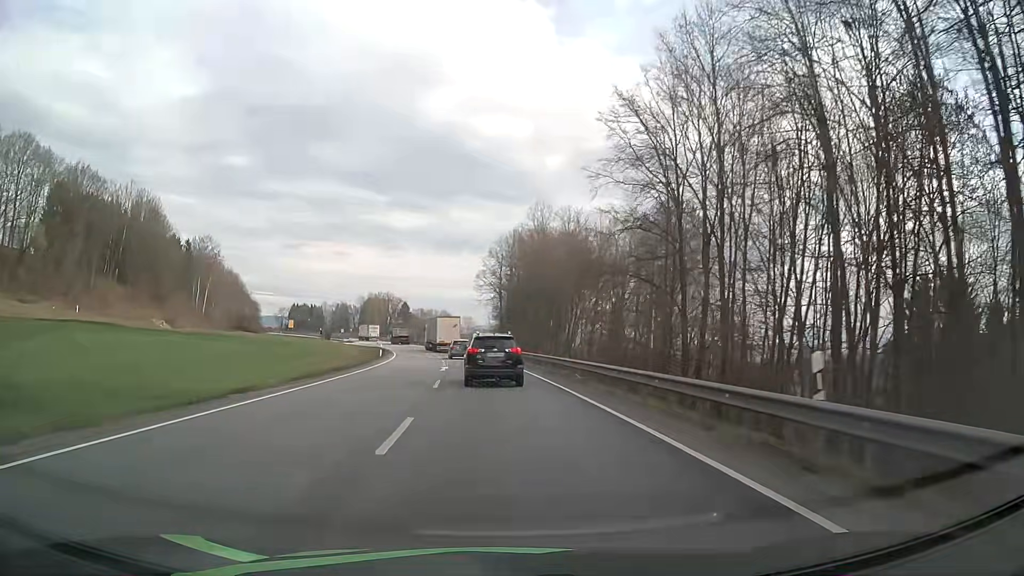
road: primary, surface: asphalt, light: Day
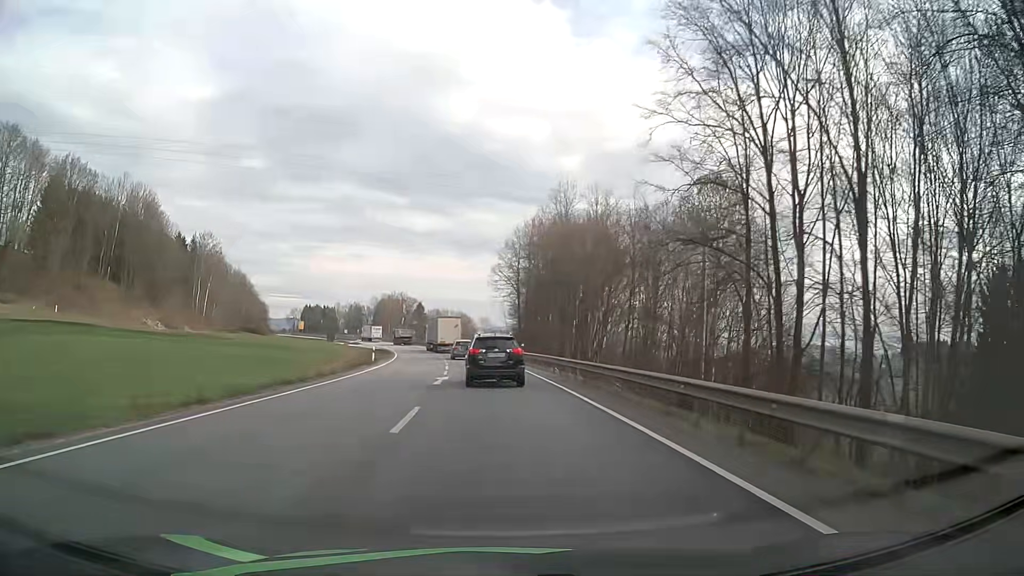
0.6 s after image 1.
(-0.1, +10.0) m; -2°
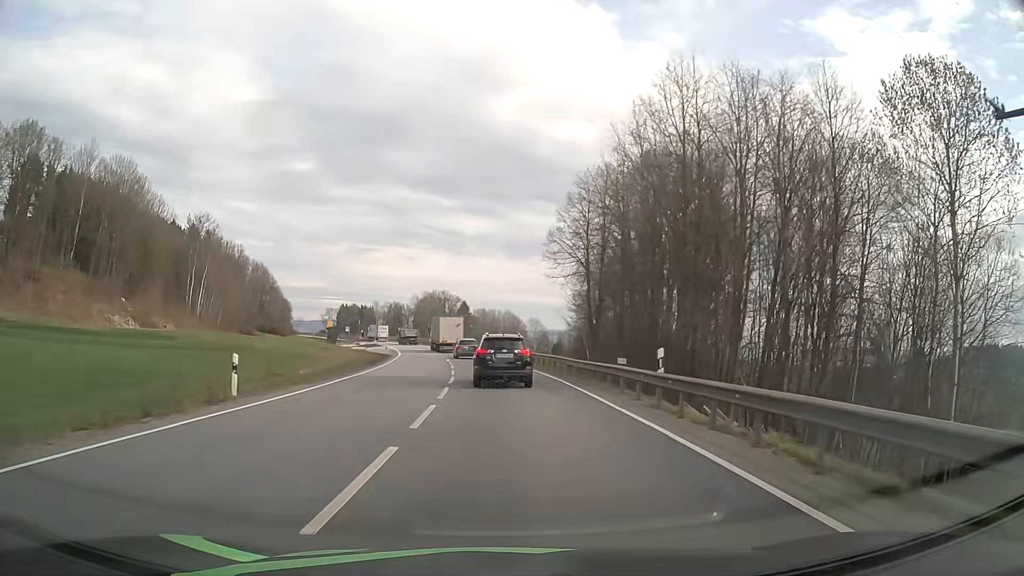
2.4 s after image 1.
(-1.2, +30.1) m; -4°
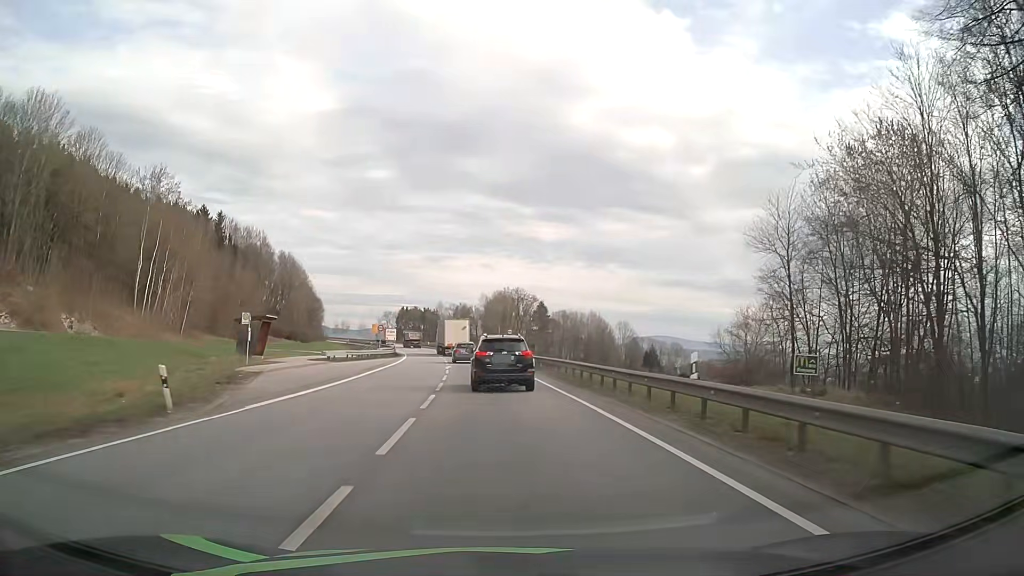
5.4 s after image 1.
(-2.8, +51.0) m; -6°
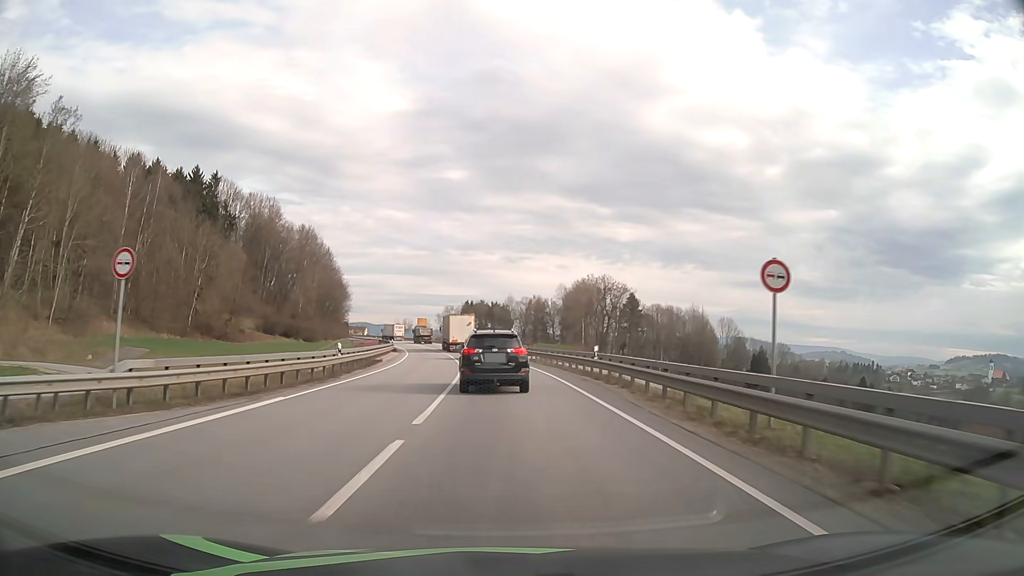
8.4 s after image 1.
(-2.9, +51.4) m; -6°
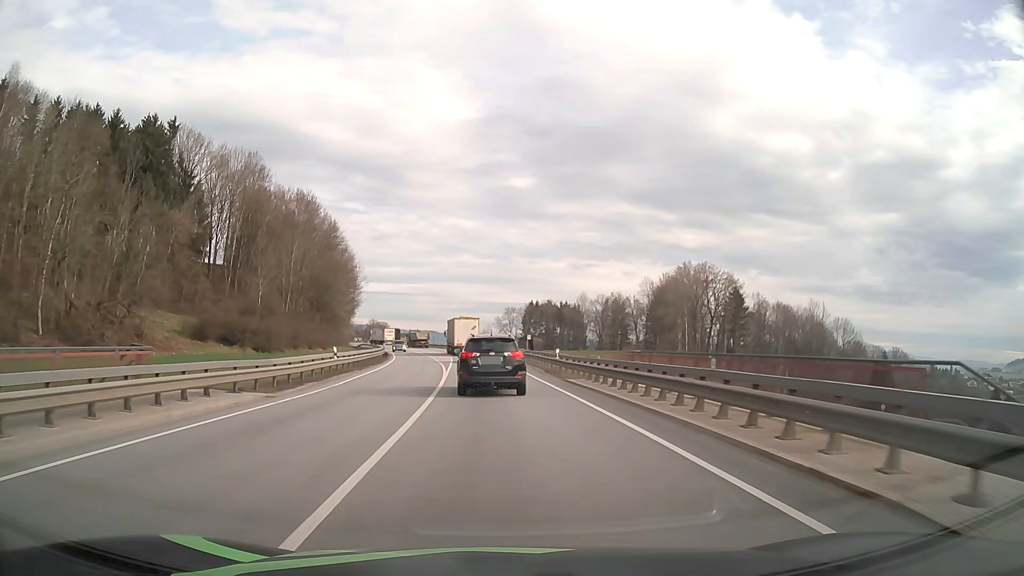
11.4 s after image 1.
(-2.1, +49.2) m; -5°
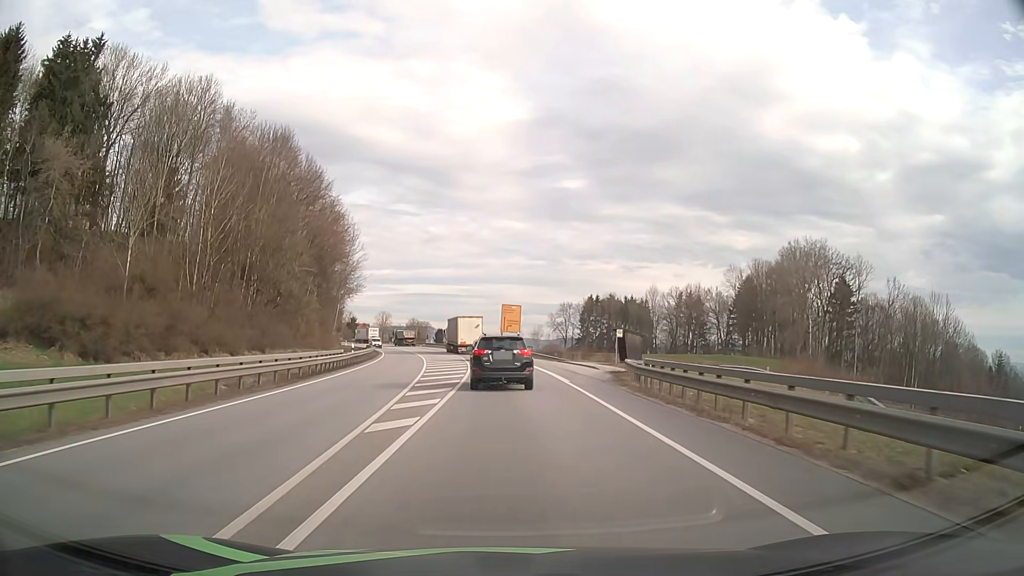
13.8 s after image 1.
(-1.6, +38.8) m; -4°
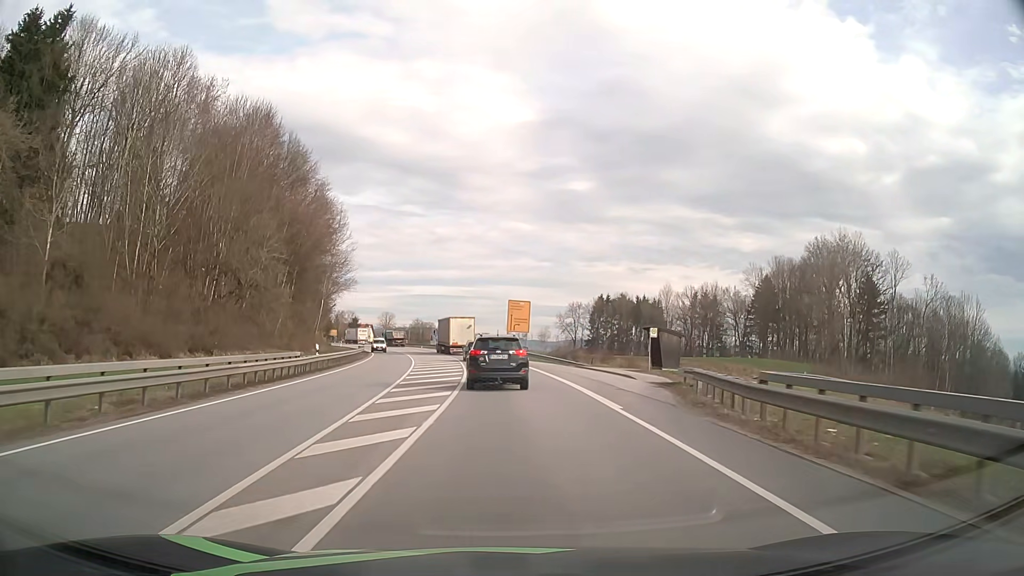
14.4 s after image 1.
(0.0, +9.8) m; -1°
(0, +10) (0, +20) (-1, +30) (-1, +40) (-2, +50) (-3, +60) (-4, +70) (-6, +80) (-8, +89) (-11, +99) m
